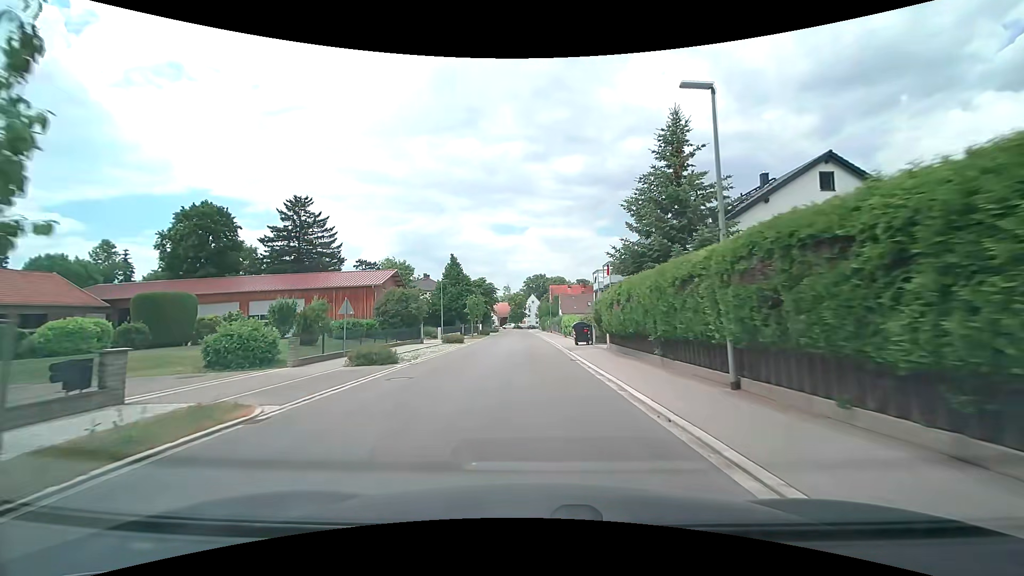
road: tertiary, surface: asphalt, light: Day
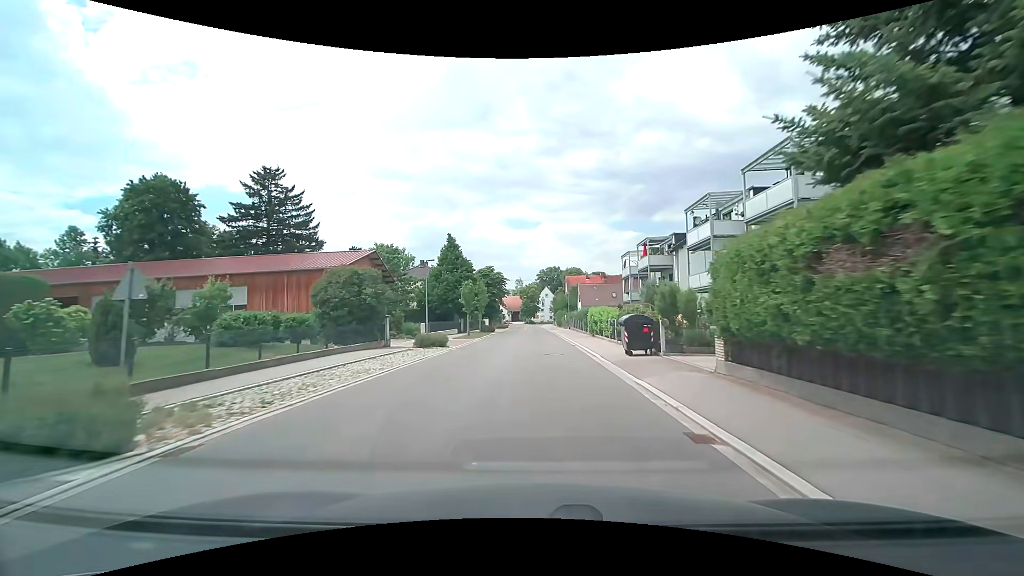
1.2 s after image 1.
(-0.1, +13.4) m; -1°
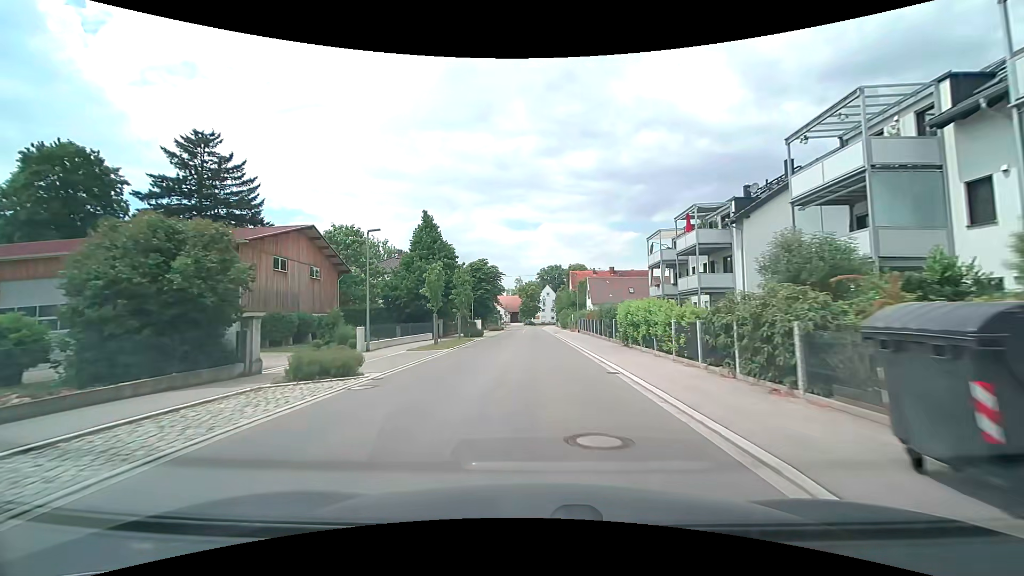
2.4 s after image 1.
(+0.2, +13.7) m; 0°
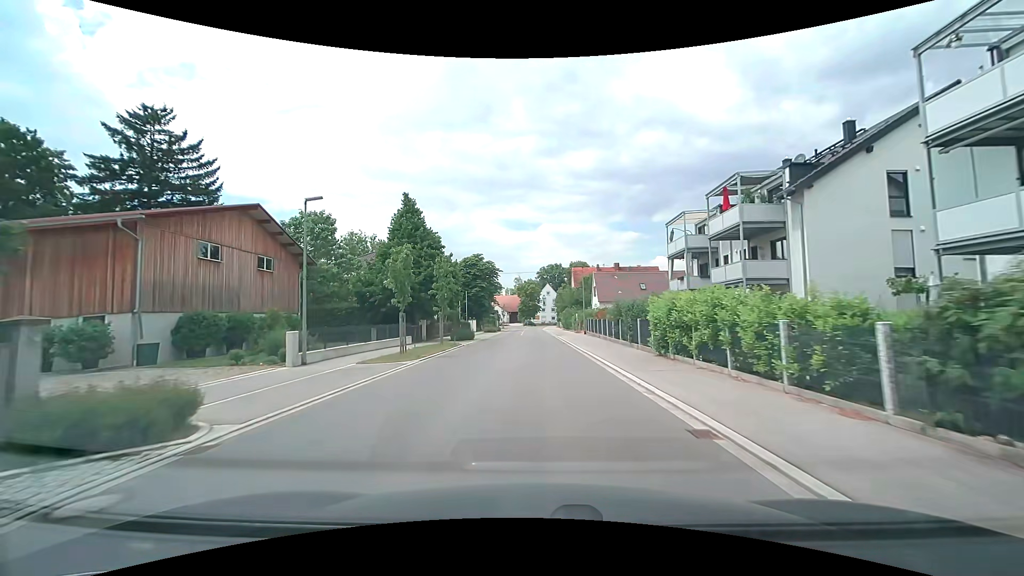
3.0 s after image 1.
(0.0, +7.0) m; 0°
(0, +10) (0, +20) (0, +30) (0, +40) (0, +50) (0, +60) (0, +70) (0, +80) (0, +90) (0, +100) m
